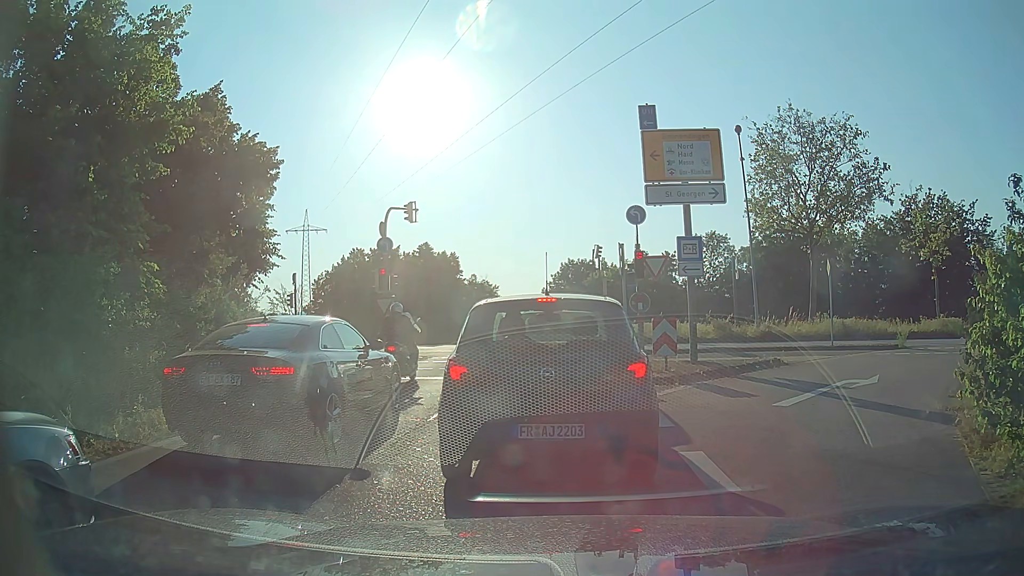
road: trunk_link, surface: asphalt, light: Day
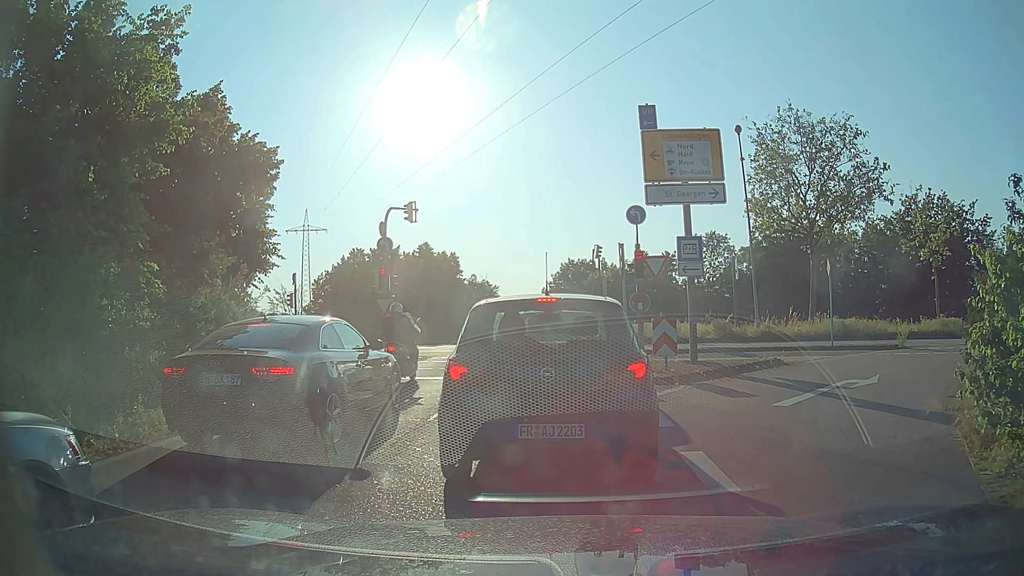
(0.0, 0.0) m; 0°
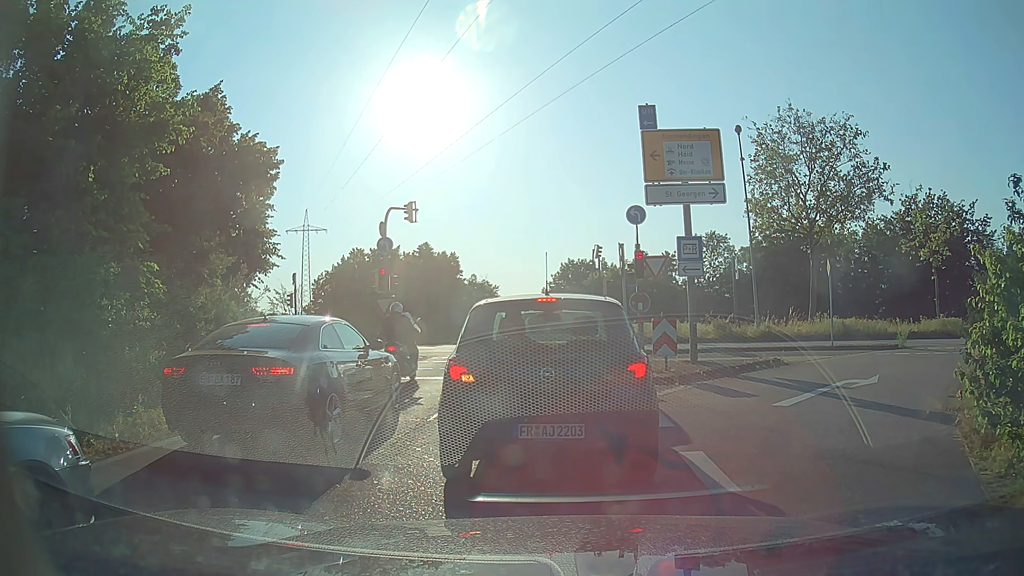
(0.0, 0.0) m; 0°
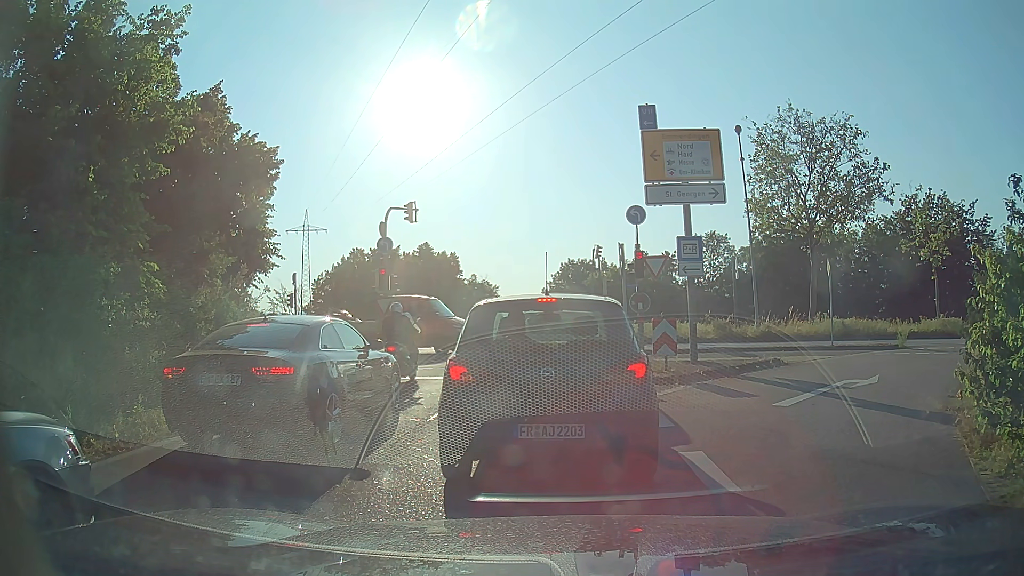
(0.0, 0.0) m; 0°
